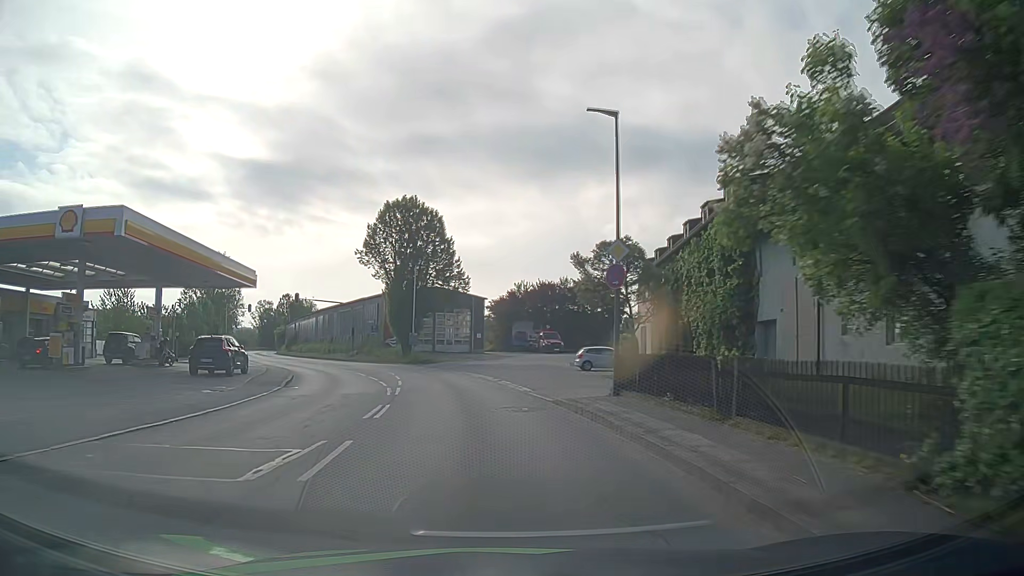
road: tertiary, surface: asphalt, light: Day
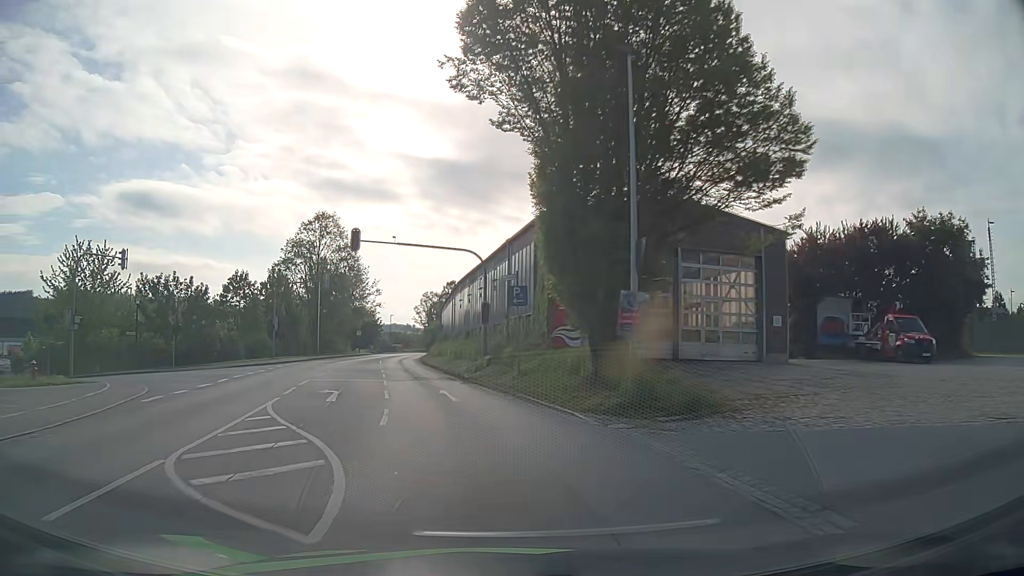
(-5.0, +38.0) m; -16°
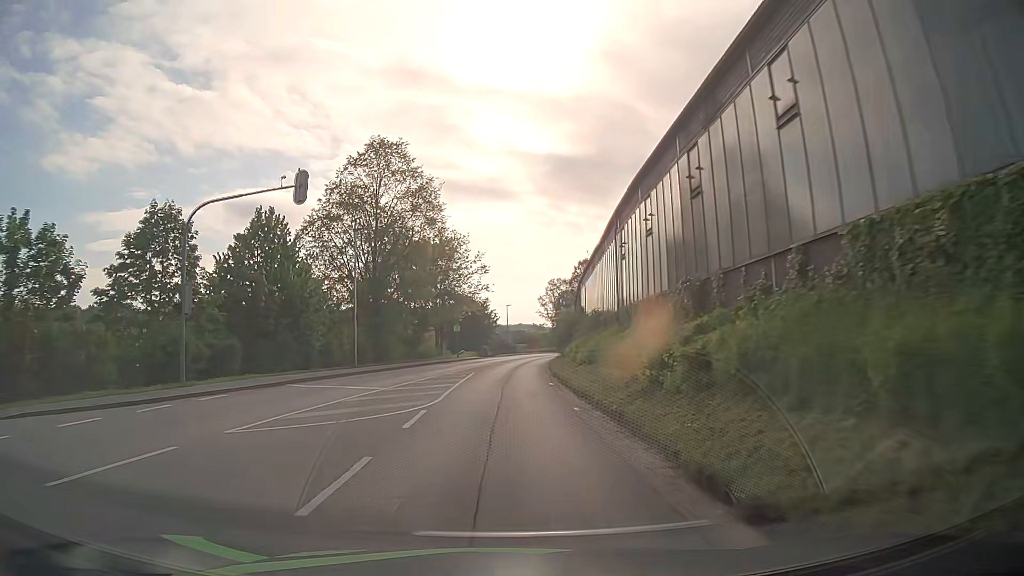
(-3.9, +30.8) m; -11°
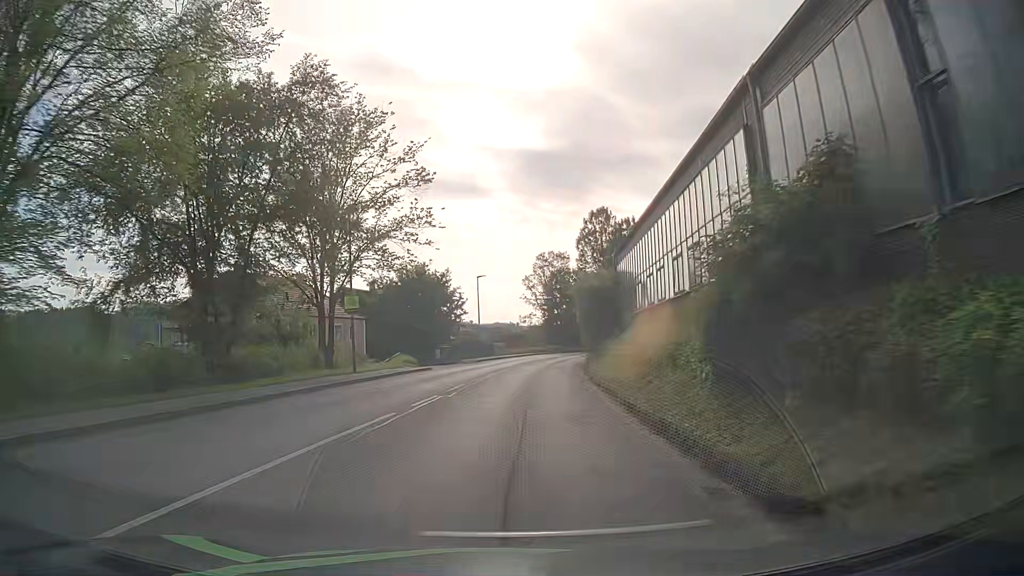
(+0.6, +39.1) m; +3°
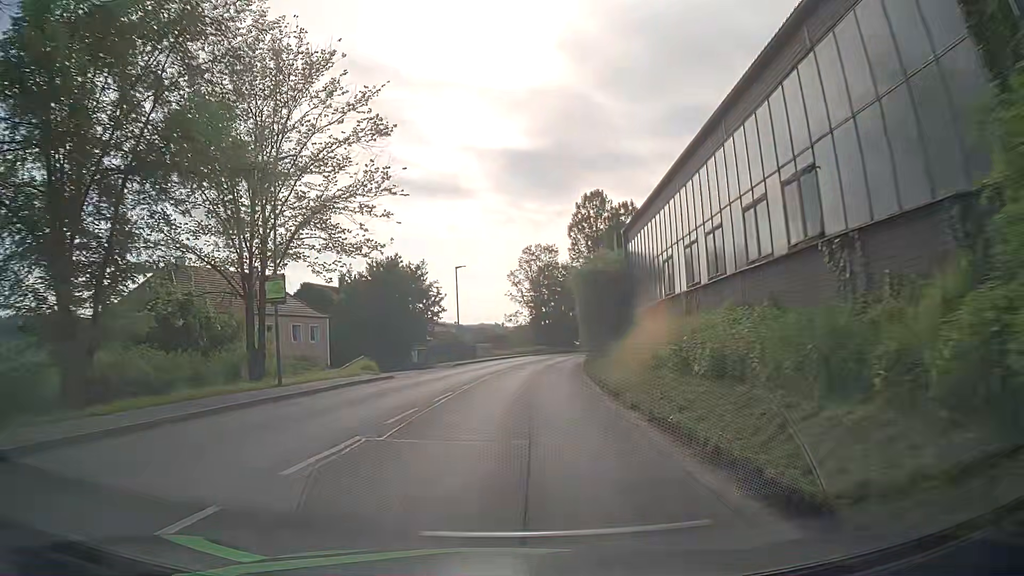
(0.0, +7.7) m; 0°
(0, +10) (+1, +20) (+1, +30) (+2, +40) (+4, +50) (+5, +60) (+7, +69) (+10, +79) (+13, +89) (+16, +98) m
